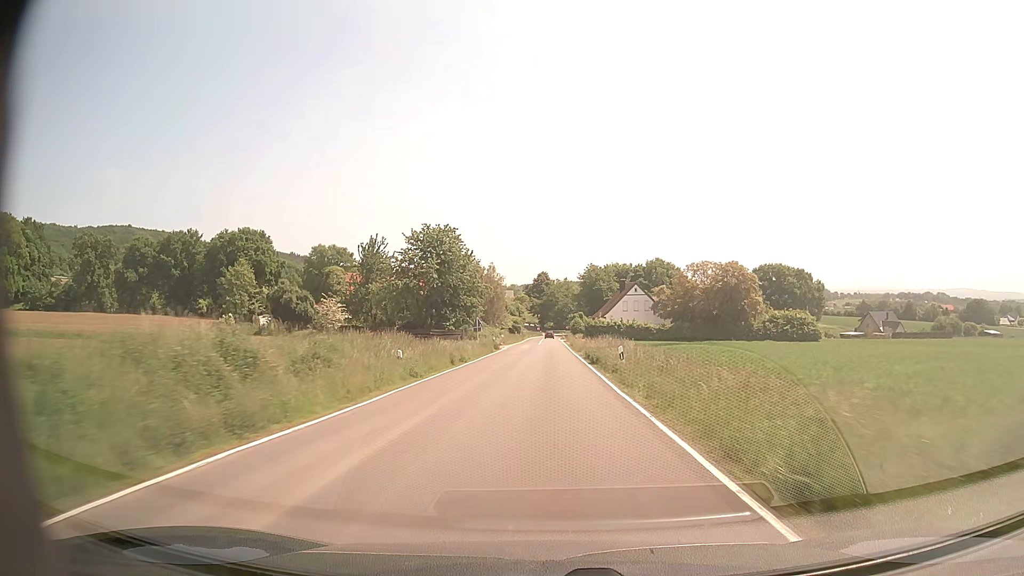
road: secondary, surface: asphalt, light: Day
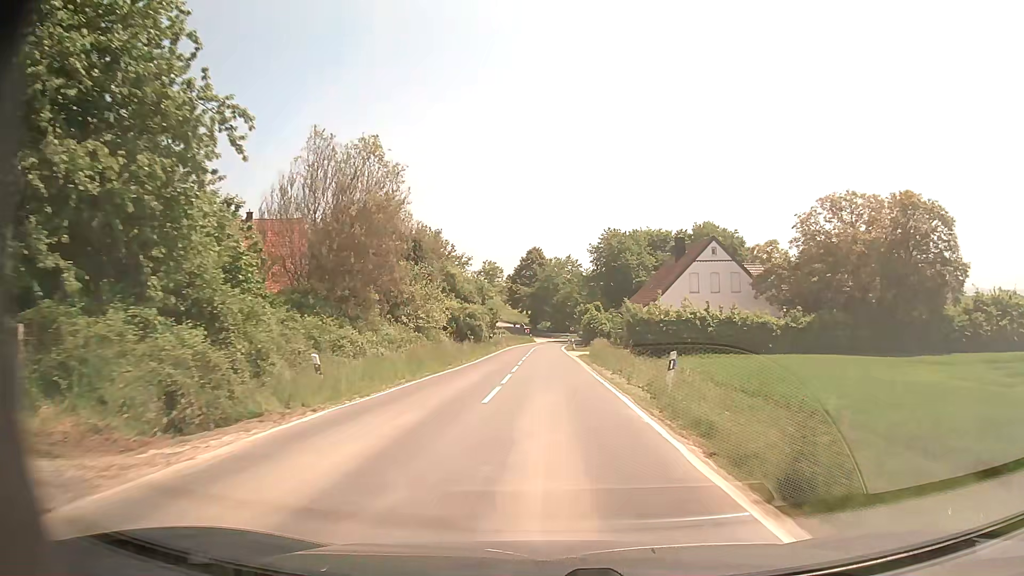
(+0.2, +57.3) m; 0°
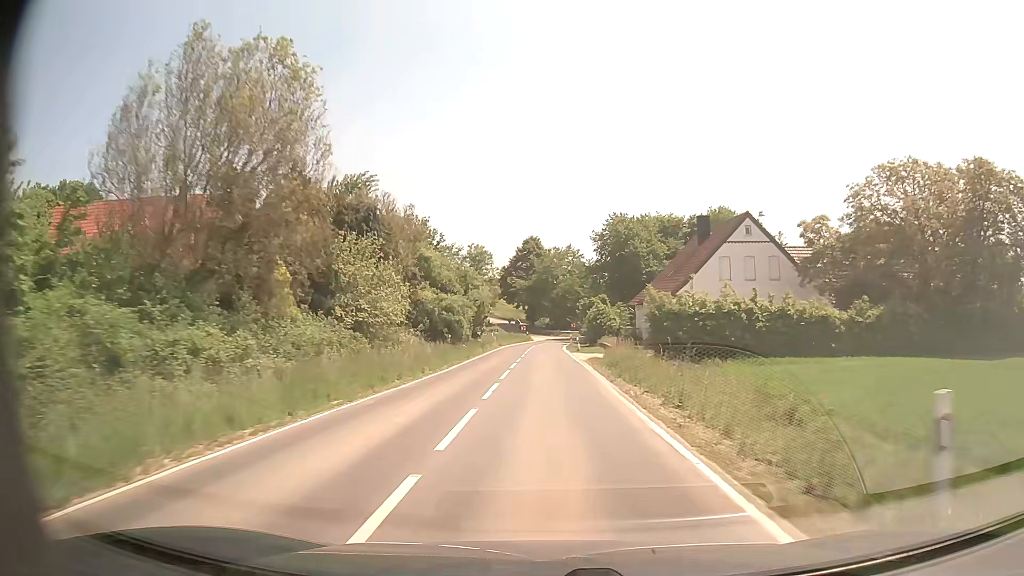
(0.0, +10.8) m; 0°
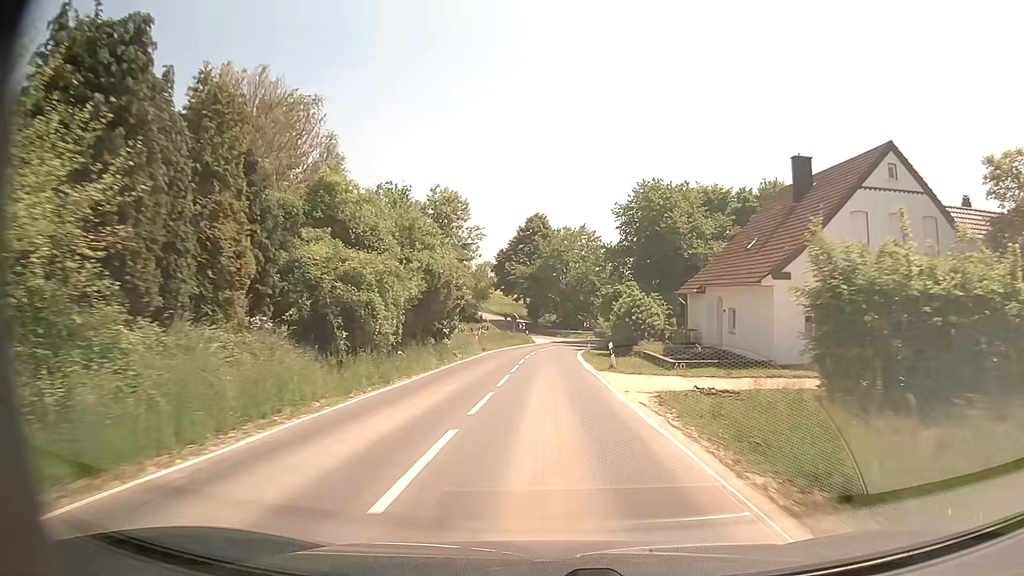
(0.0, +20.7) m; 0°
